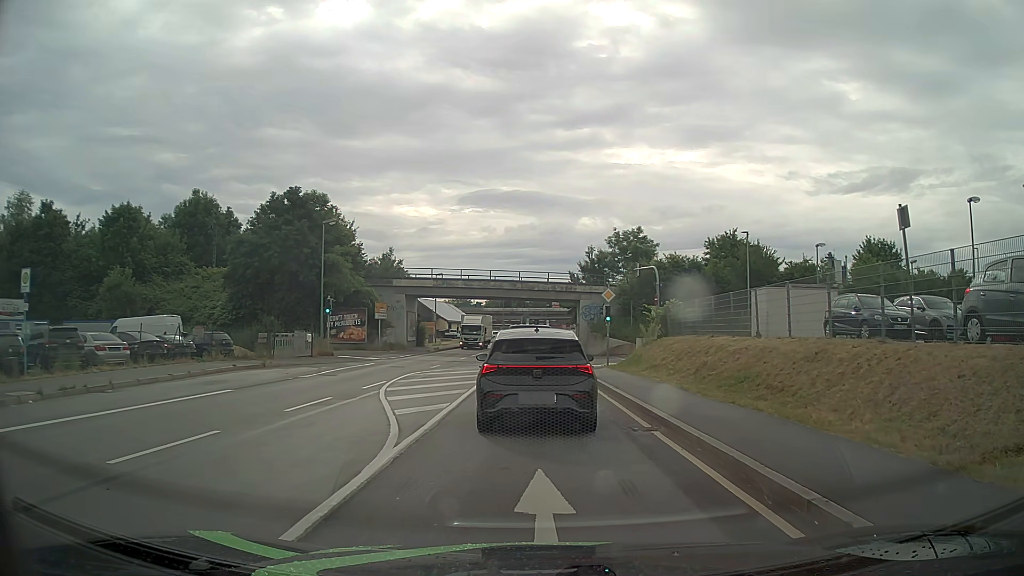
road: primary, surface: asphalt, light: Day
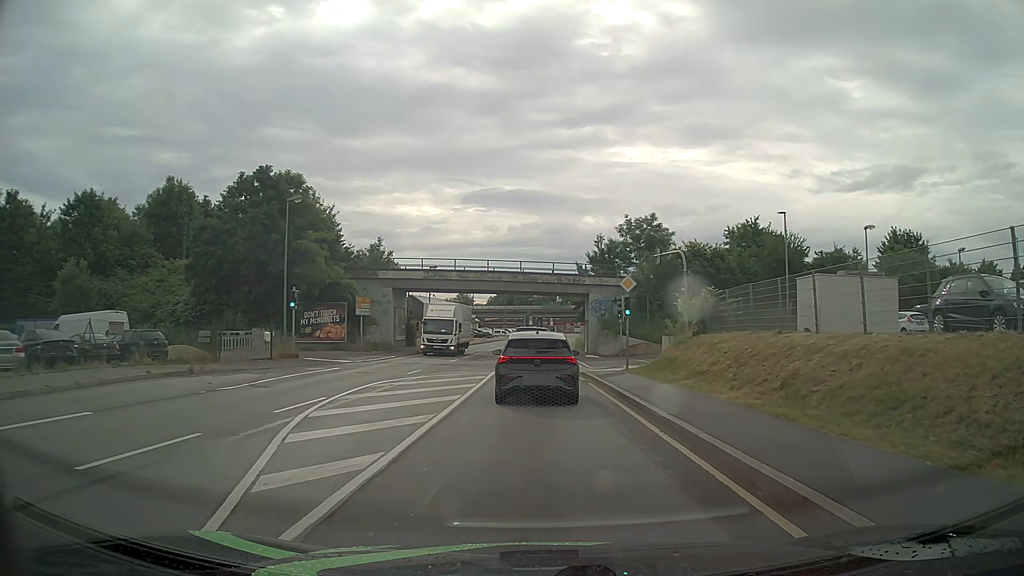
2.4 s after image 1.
(0.0, +7.0) m; +1°
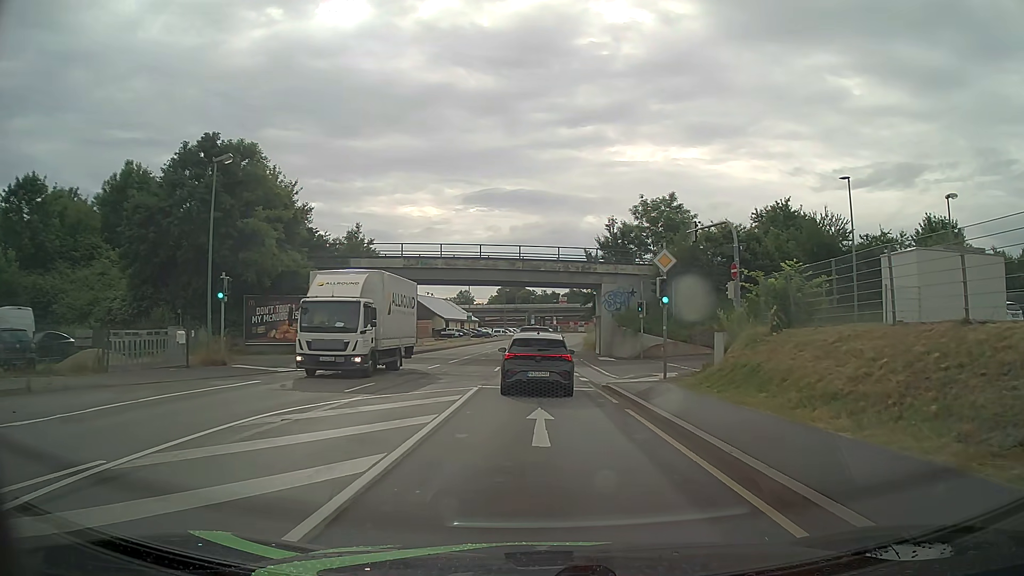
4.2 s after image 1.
(-0.1, +8.7) m; -1°
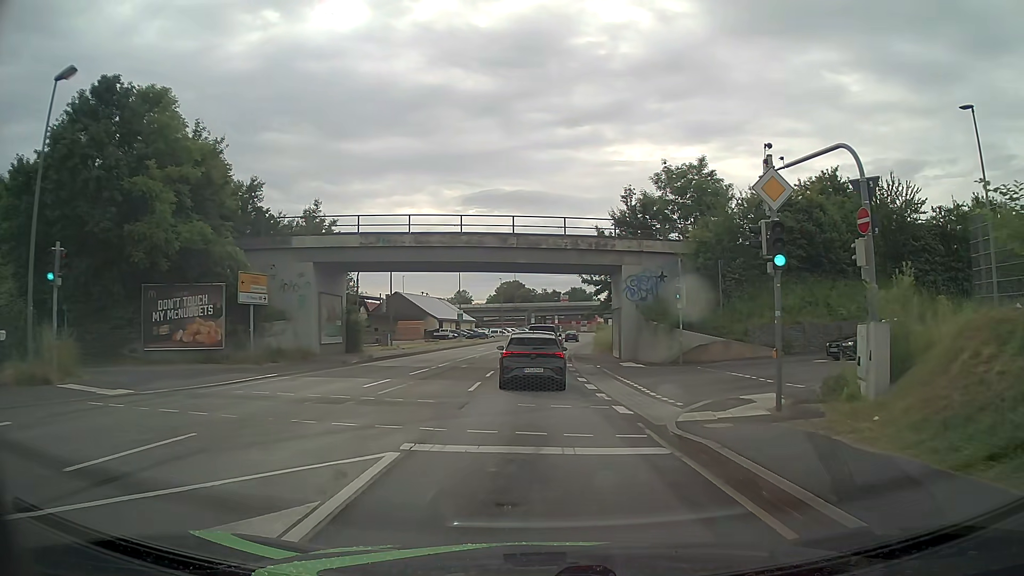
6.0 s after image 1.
(0.0, +10.9) m; 0°
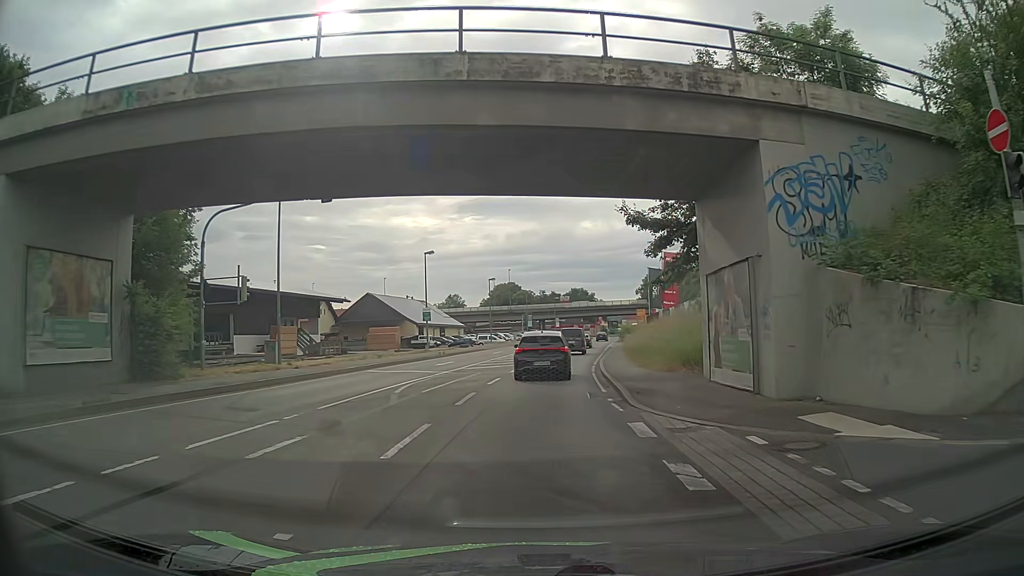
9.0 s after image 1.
(-0.1, +22.1) m; 0°
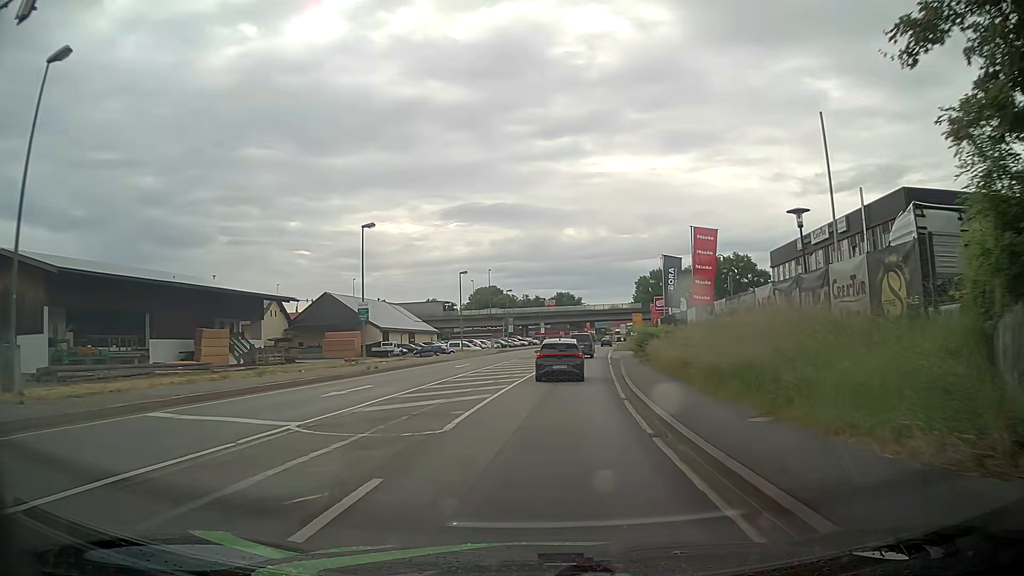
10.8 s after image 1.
(+0.2, +16.0) m; +1°
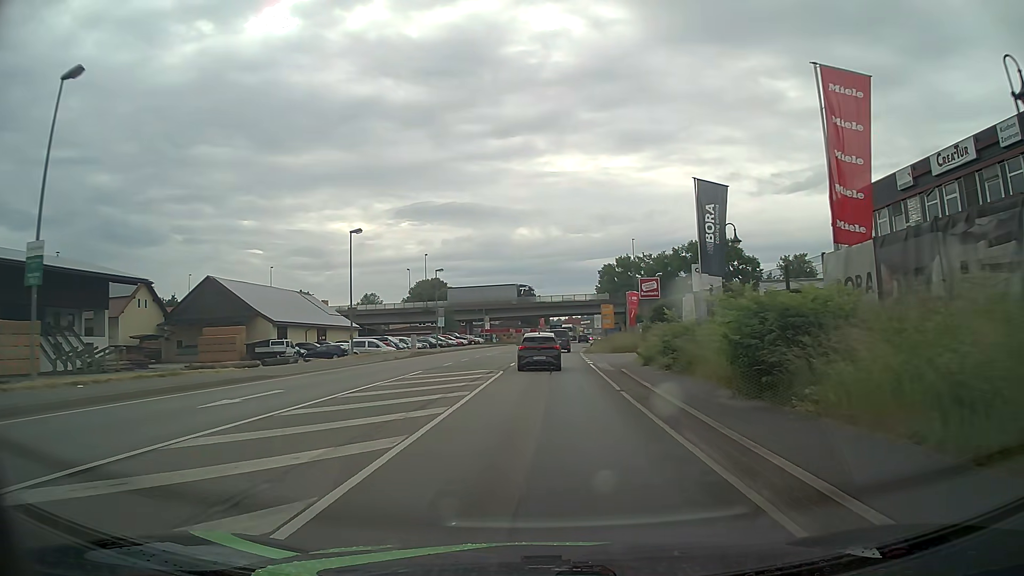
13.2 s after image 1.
(+1.0, +25.1) m; +4°
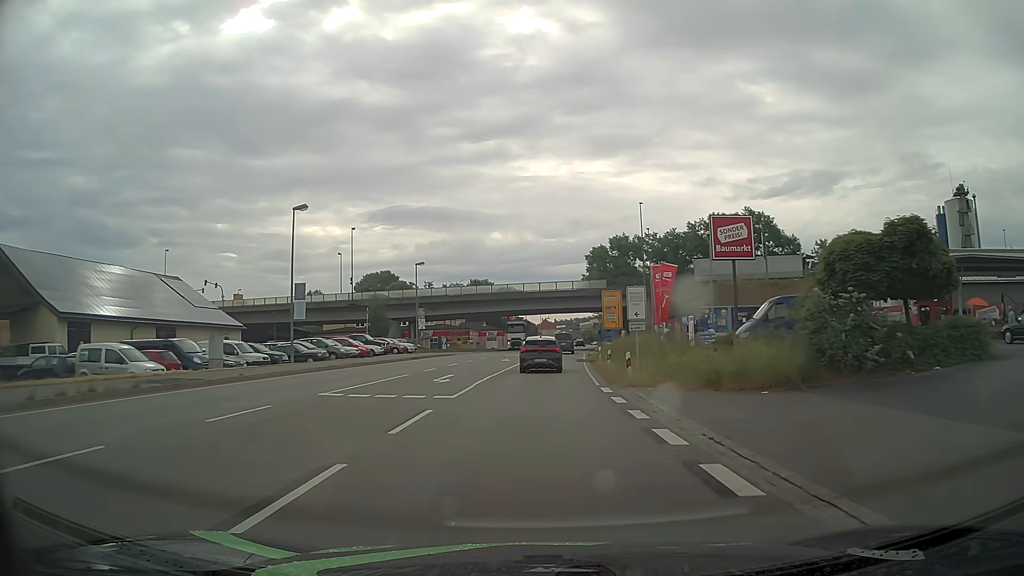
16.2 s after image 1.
(+0.8, +35.0) m; +2°
(0, +10) (0, +20) (0, +30) (+1, +40) (+1, +50) (+2, +60) (+3, +70) (+4, +80) (+5, +90) (+6, +100) m
